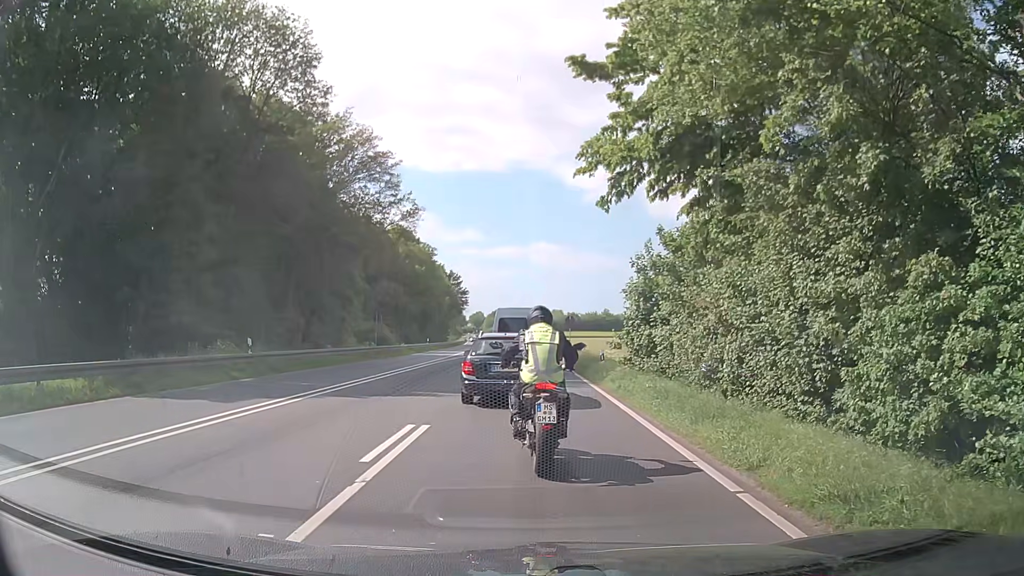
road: primary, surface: asphalt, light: Day
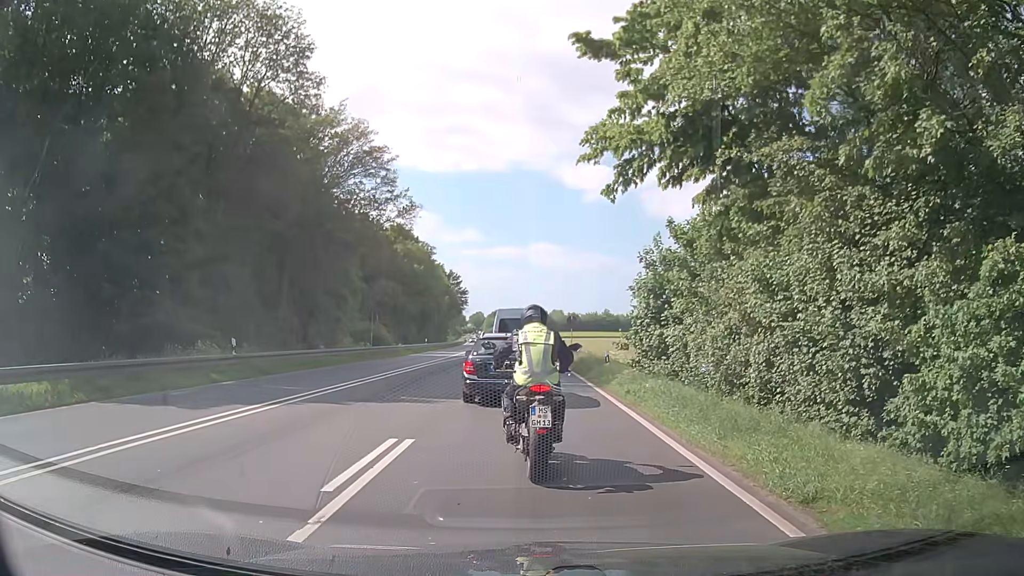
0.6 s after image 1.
(0.0, +1.4) m; -1°
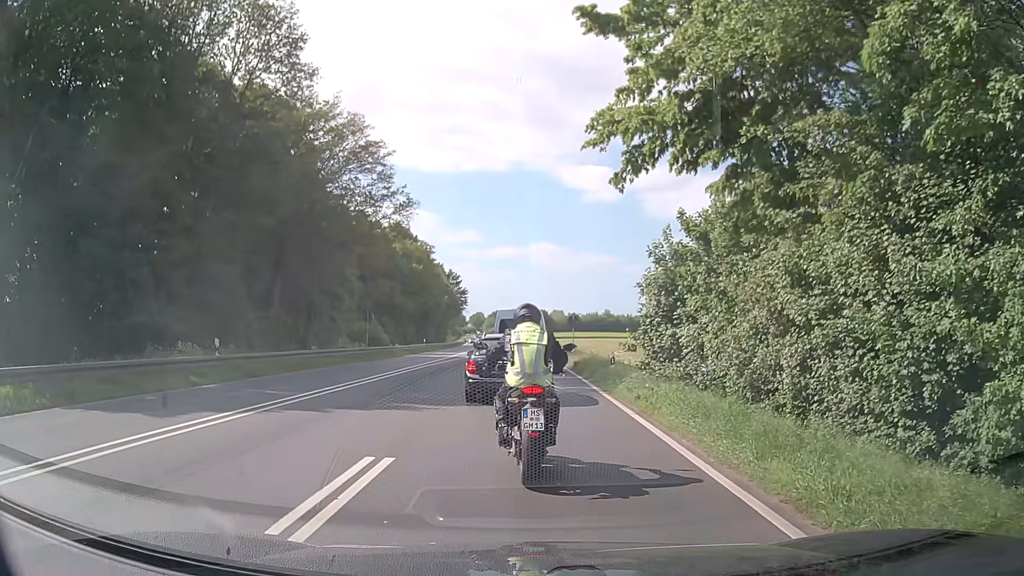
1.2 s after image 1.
(0.0, +1.4) m; +1°
